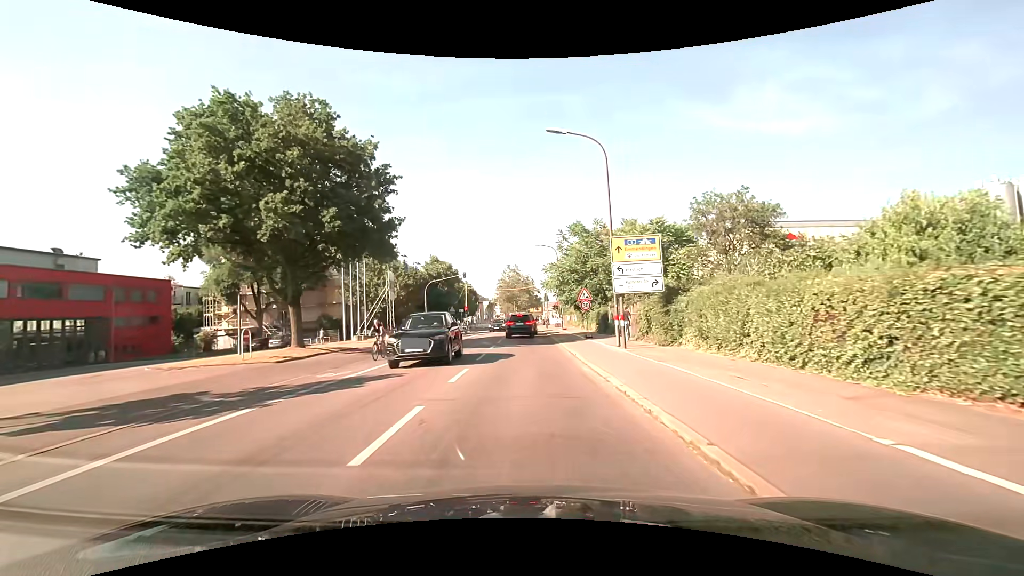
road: secondary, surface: asphalt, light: Day
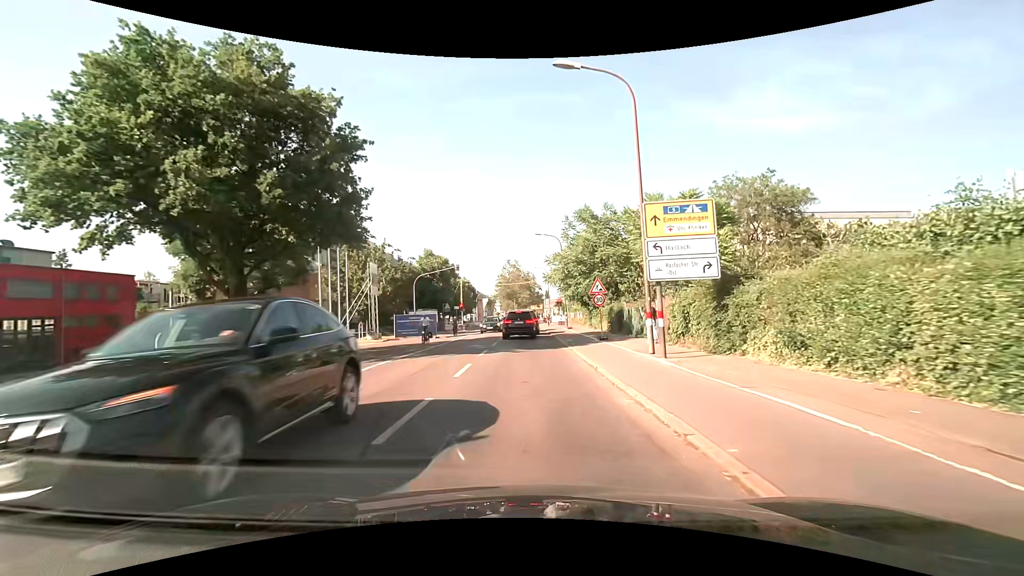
(+0.1, +5.2) m; 0°
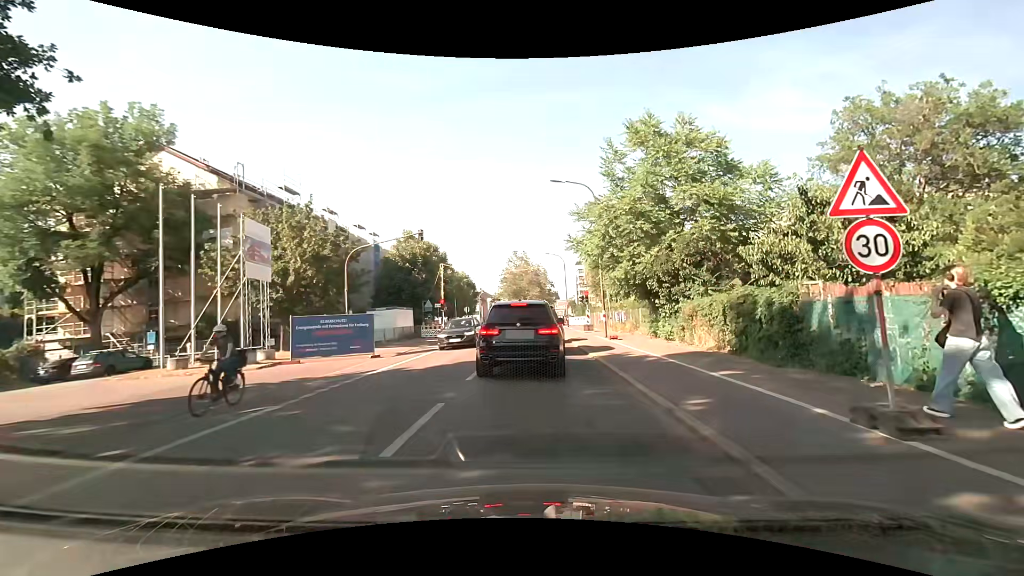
(-0.1, +18.0) m; -1°
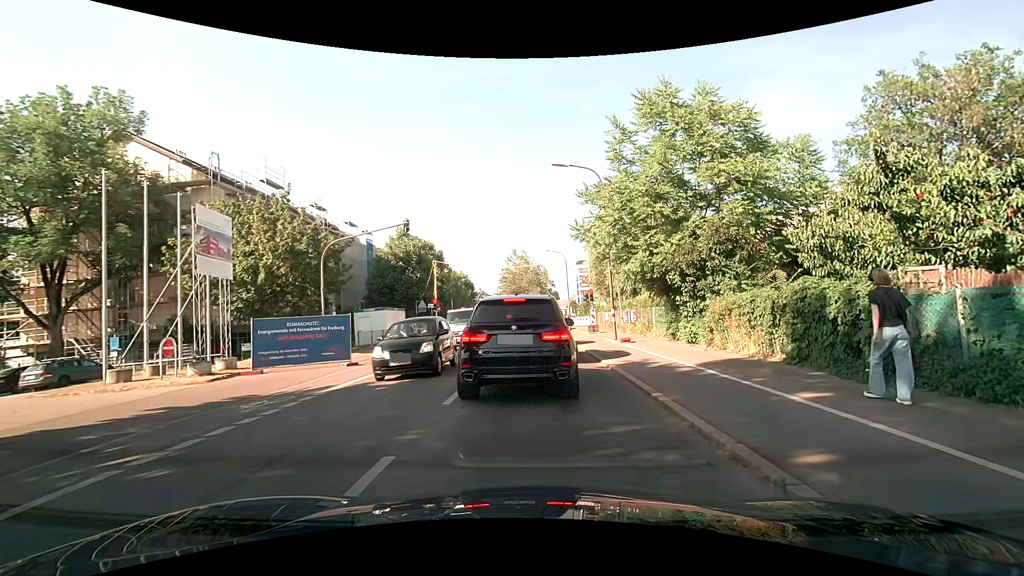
(0.0, +2.8) m; -2°
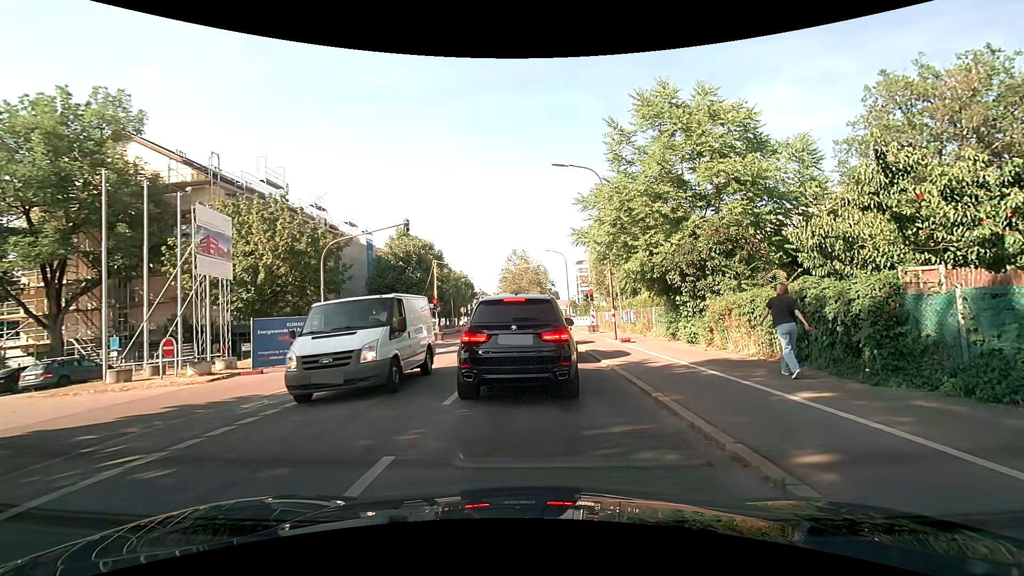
(0.0, 0.0) m; 0°
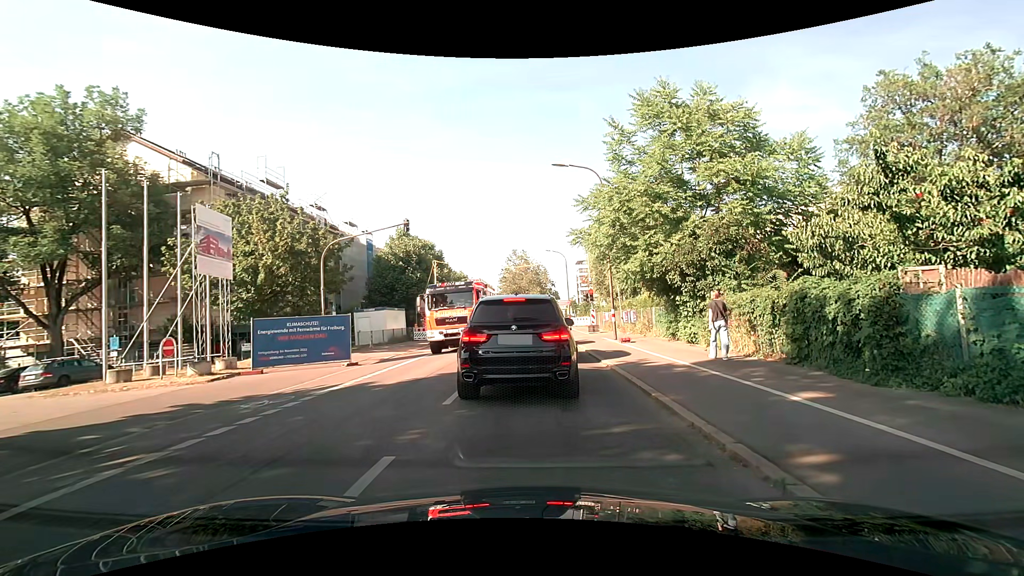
(0.0, 0.0) m; 0°
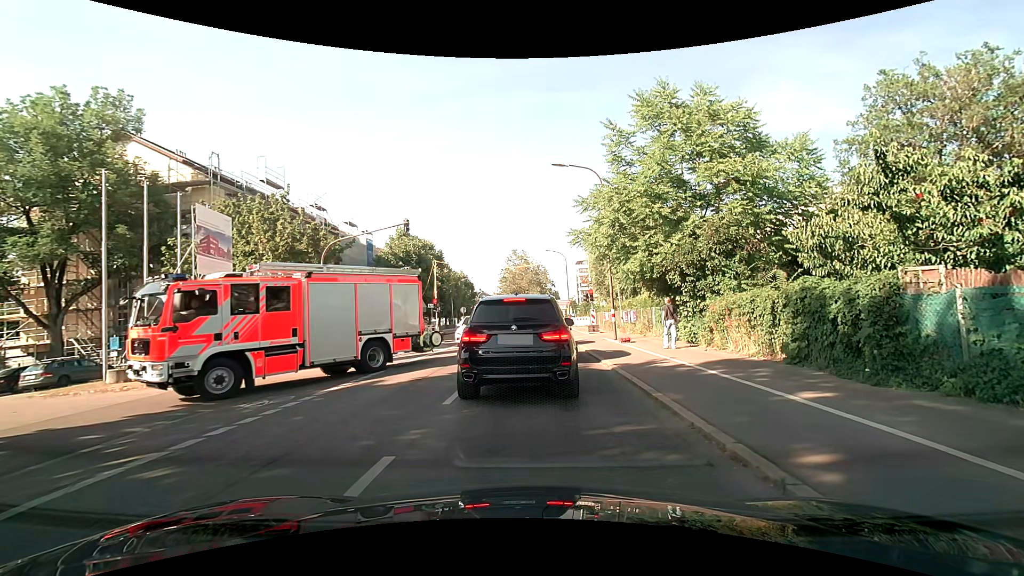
(0.0, 0.0) m; 0°
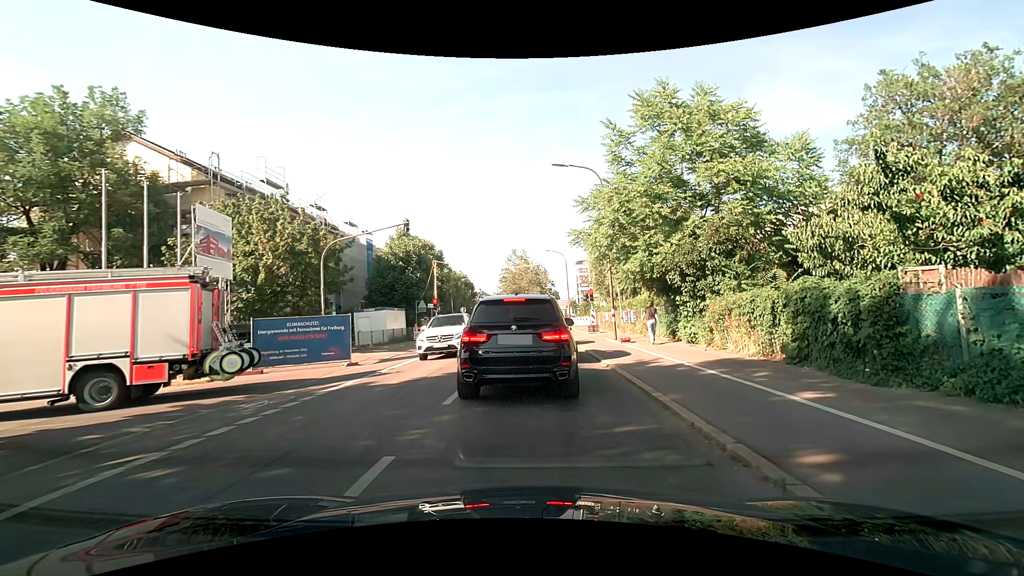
(0.0, 0.0) m; 0°
(0, +10) (+1, +20) (+1, +30) (+1, +40) (+2, +50) (+2, +60) (+3, +70) (+5, +80) (+7, +89) (+9, +99) m
